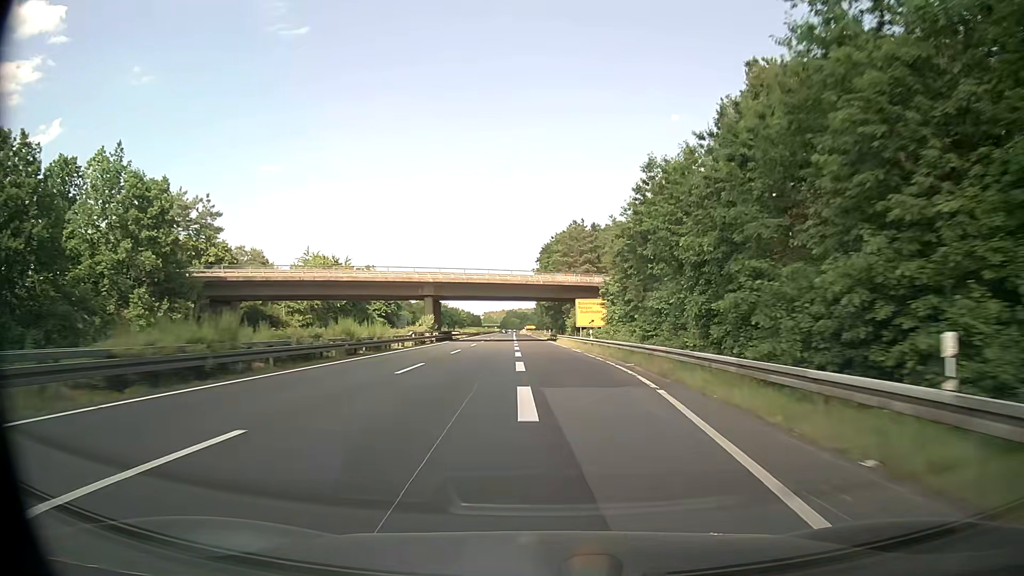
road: trunk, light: Day
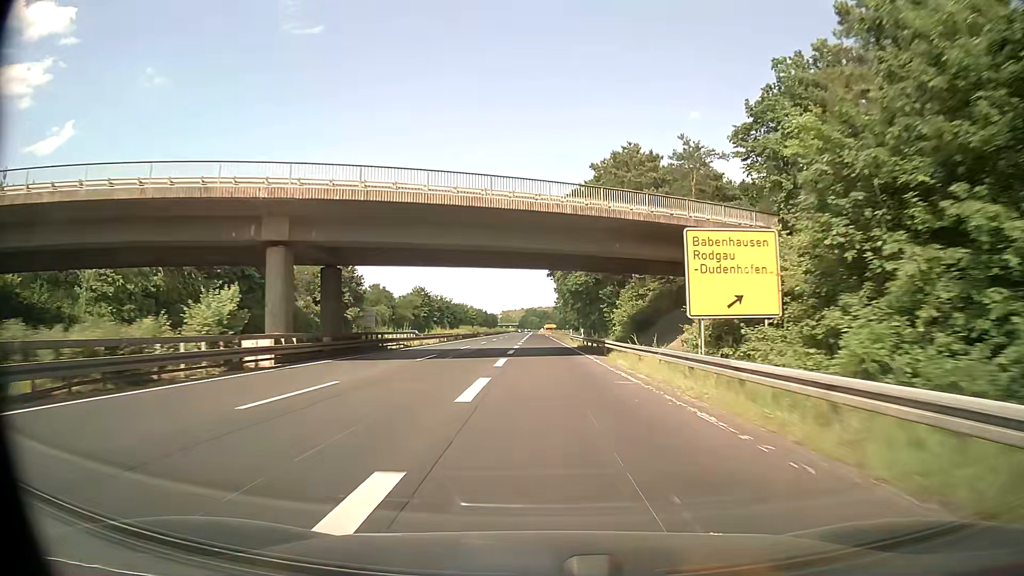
(-0.3, +45.5) m; -2°
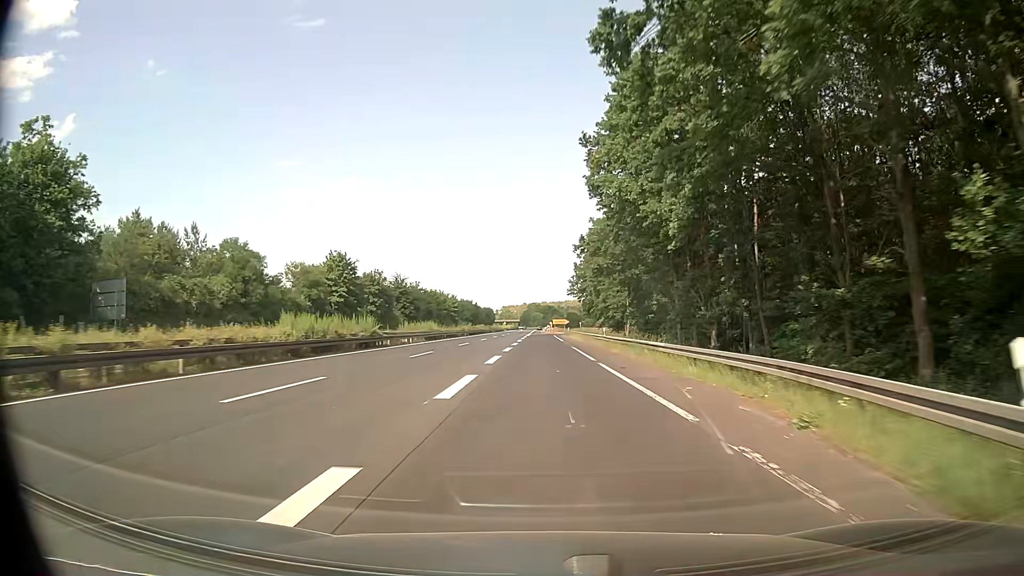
(-0.8, +71.5) m; 0°
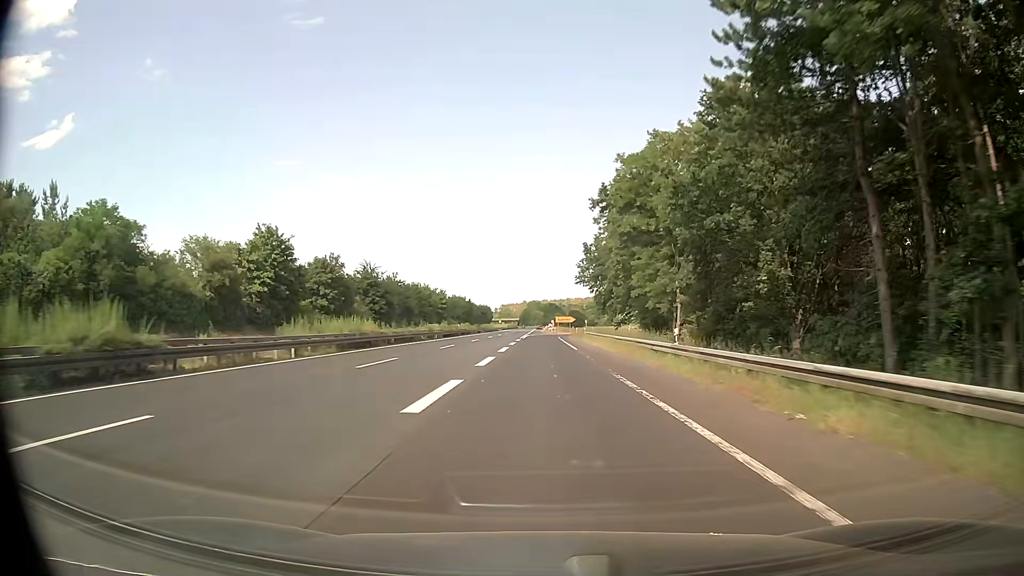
(-0.1, +25.9) m; 0°
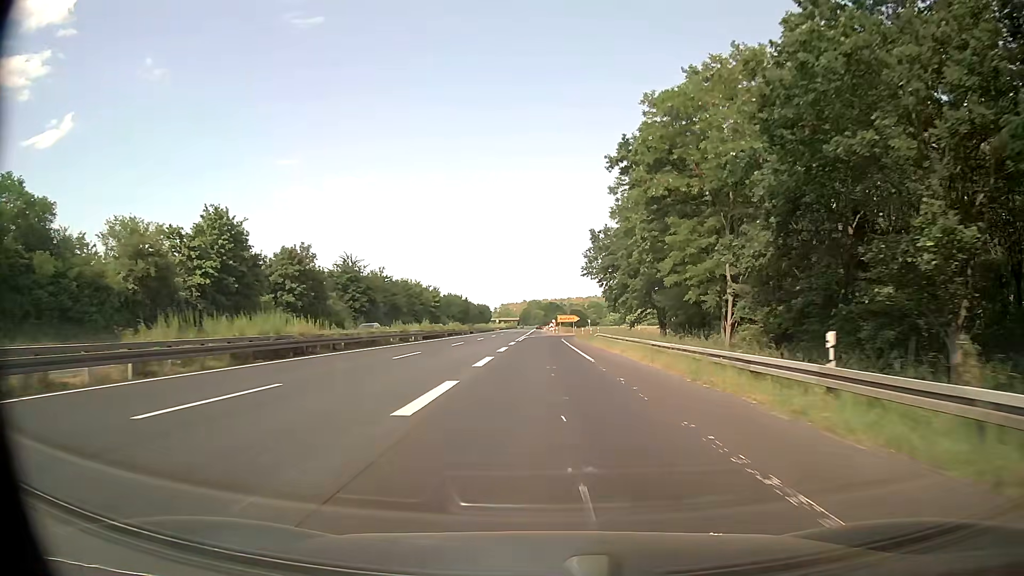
(-0.1, +12.2) m; 0°
(0, +10) (0, +20) (0, +30) (0, +40) (0, +50) (0, +60) (0, +70) (0, +80) (+2, +90) (+6, +99) m
